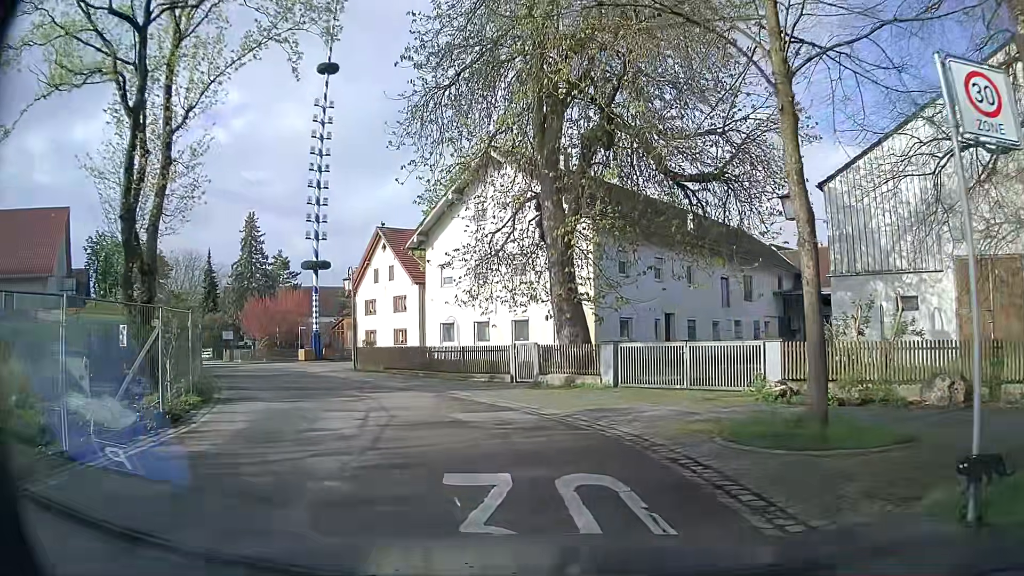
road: residential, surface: asphalt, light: Day
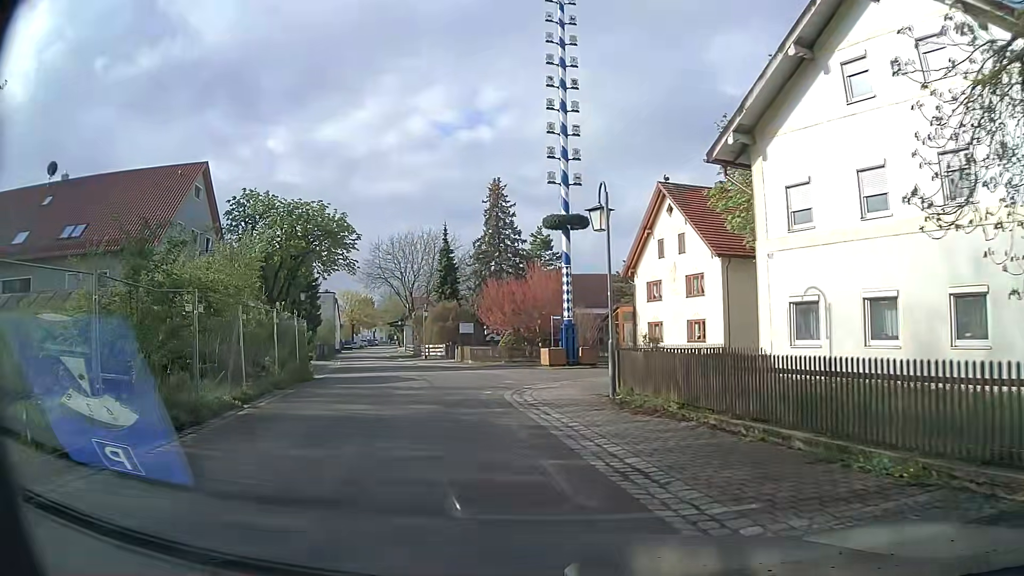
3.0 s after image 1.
(-3.4, +16.0) m; -25°
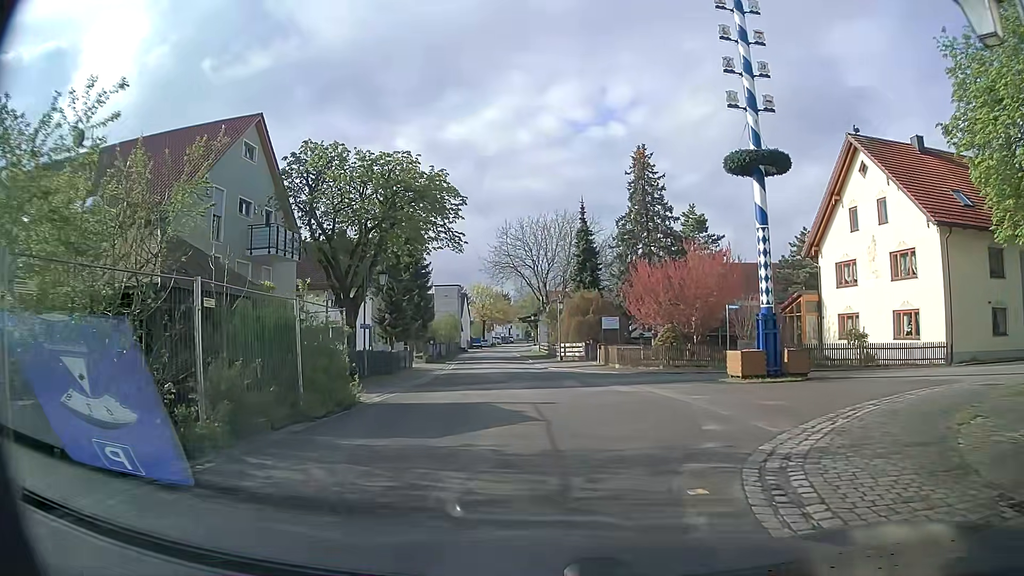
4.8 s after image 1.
(-1.1, +10.1) m; -12°
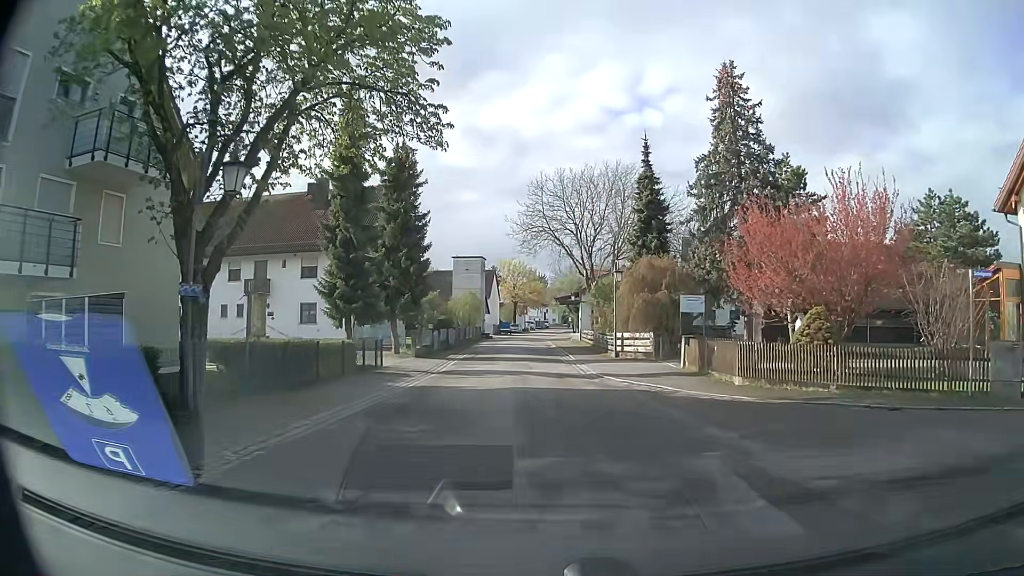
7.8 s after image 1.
(-0.7, +16.1) m; -4°
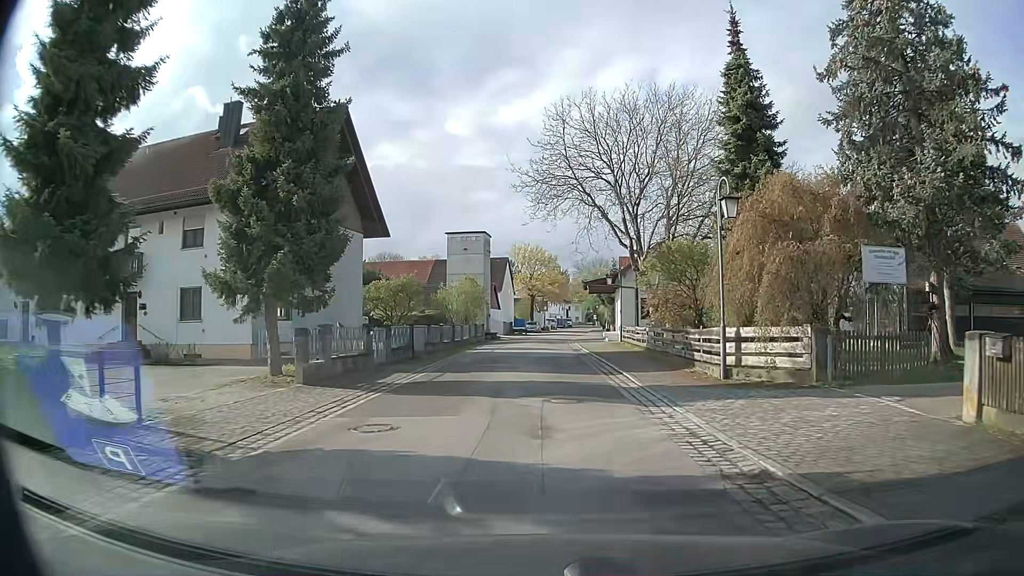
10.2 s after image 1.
(-0.2, +17.7) m; -1°
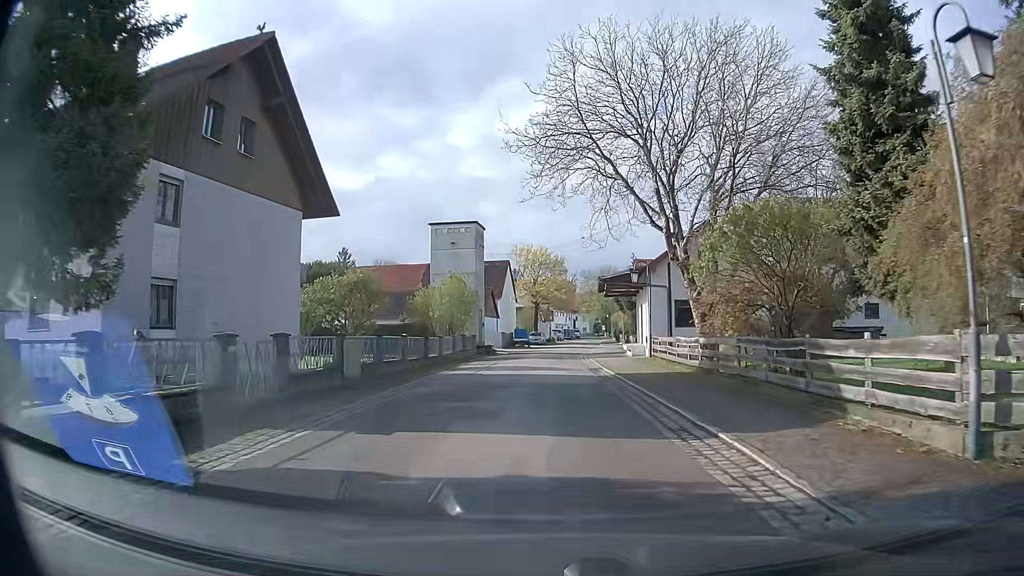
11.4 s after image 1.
(-0.1, +10.1) m; -1°
(0, +10) (0, +20) (0, +30) (+1, +40) (+2, +50) (+3, +60) (+3, +70) (+4, +80) (+5, +90) (+6, +100) m
